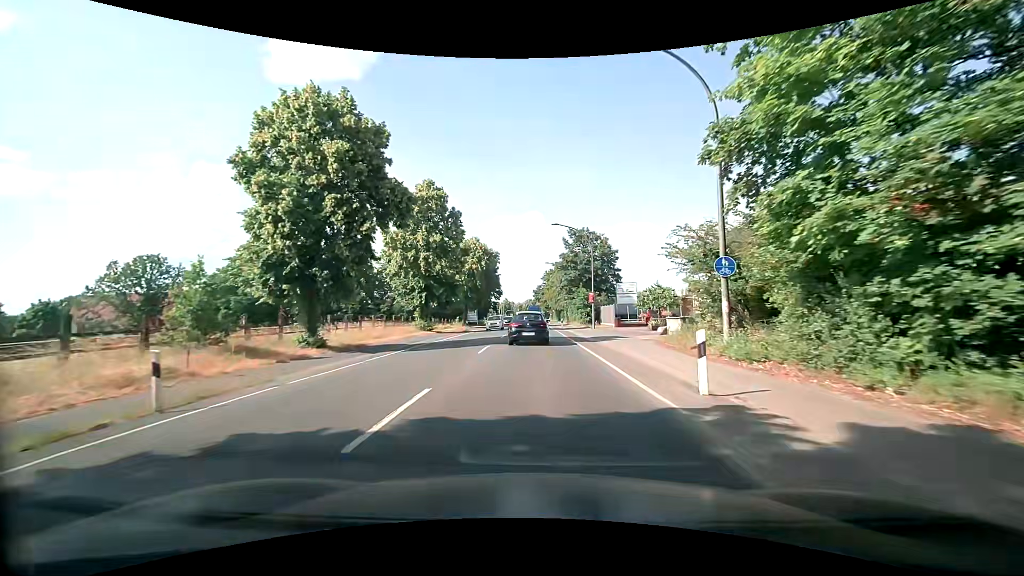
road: primary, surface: asphalt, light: Day
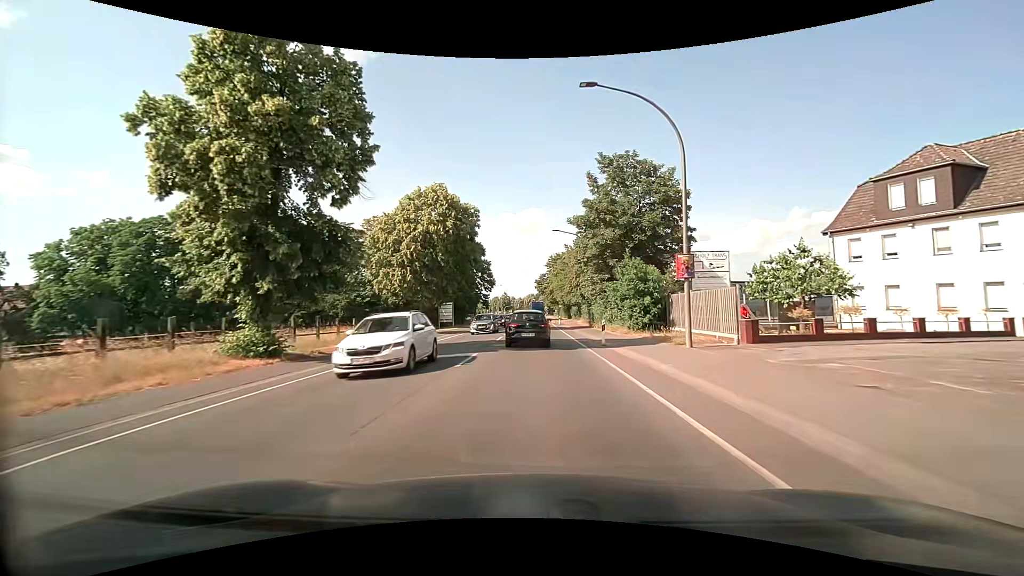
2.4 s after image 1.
(0.0, +29.0) m; 0°
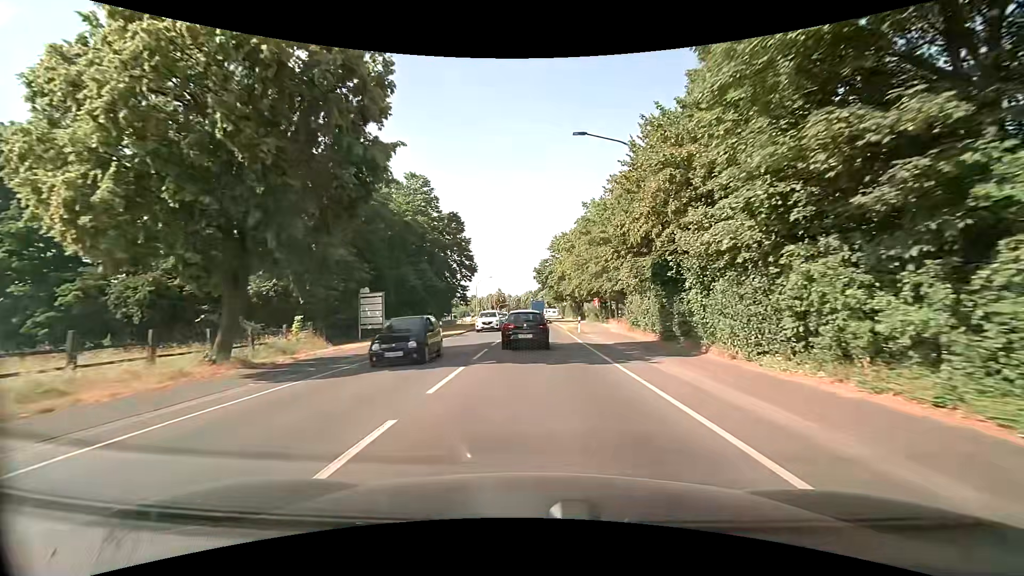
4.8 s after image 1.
(-0.2, +28.3) m; 0°
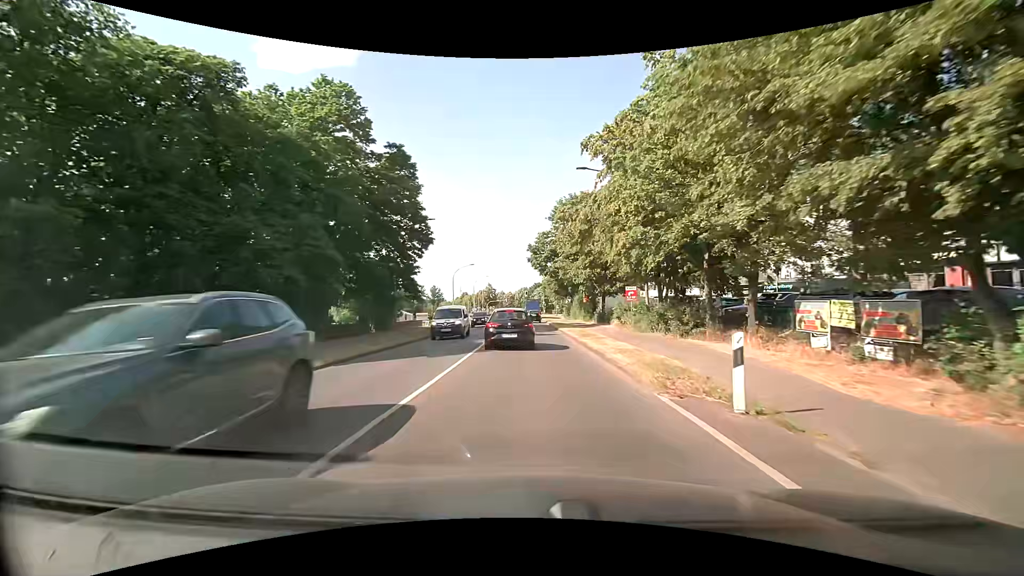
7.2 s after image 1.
(+0.3, +26.8) m; +1°
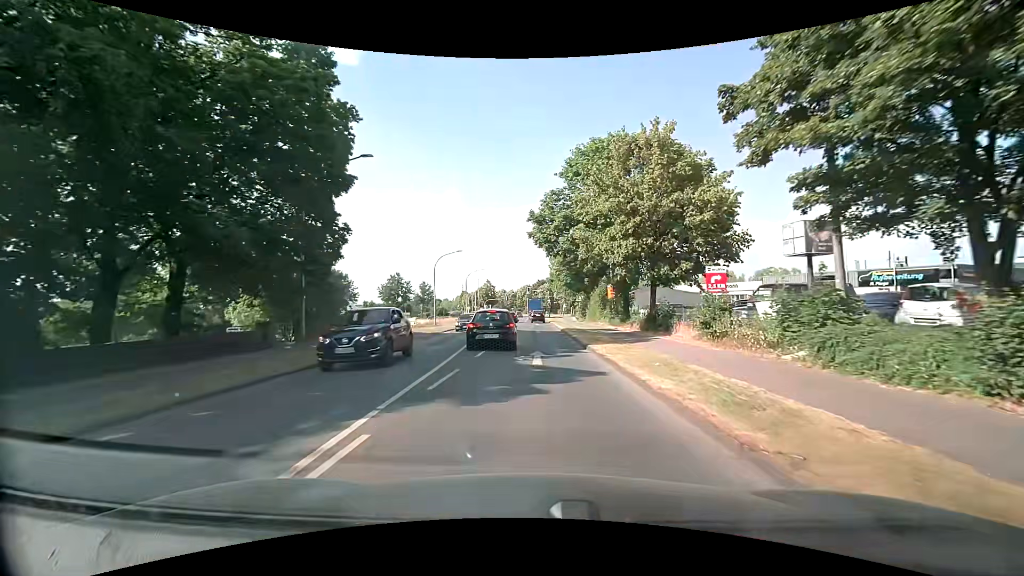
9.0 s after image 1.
(0.0, +18.6) m; 0°
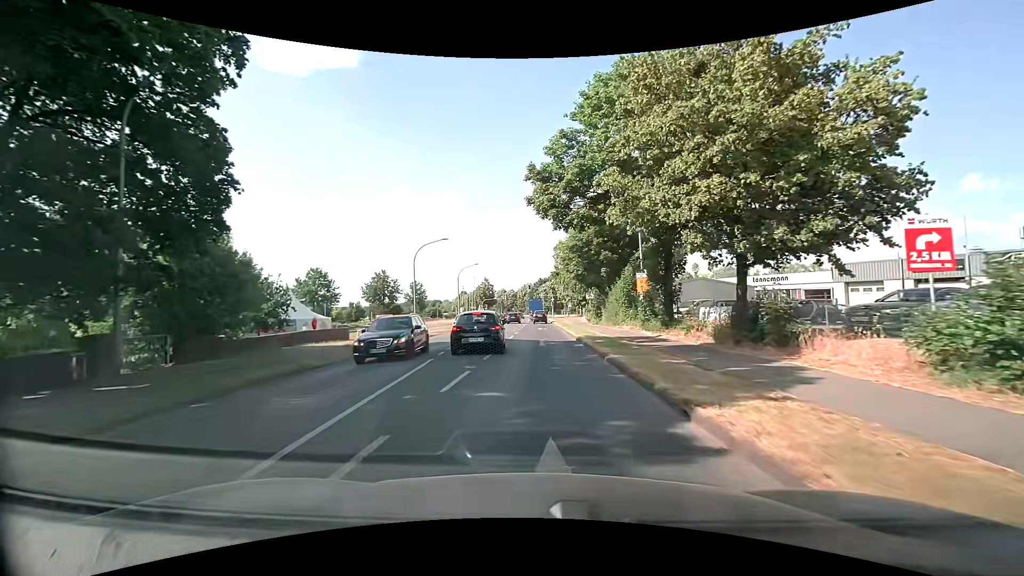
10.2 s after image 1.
(0.0, +12.1) m; 0°
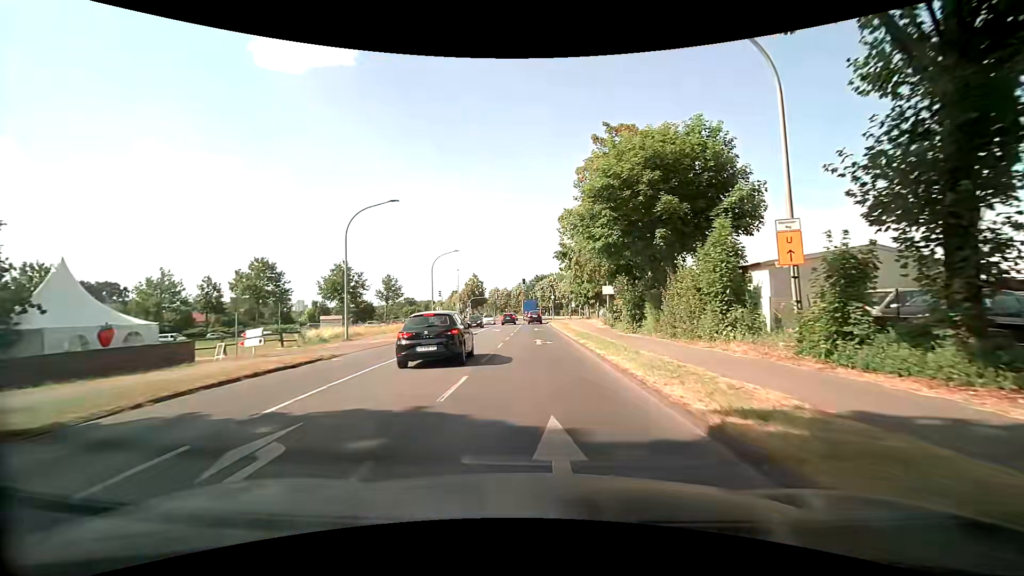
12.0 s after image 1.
(+0.1, +19.2) m; +1°
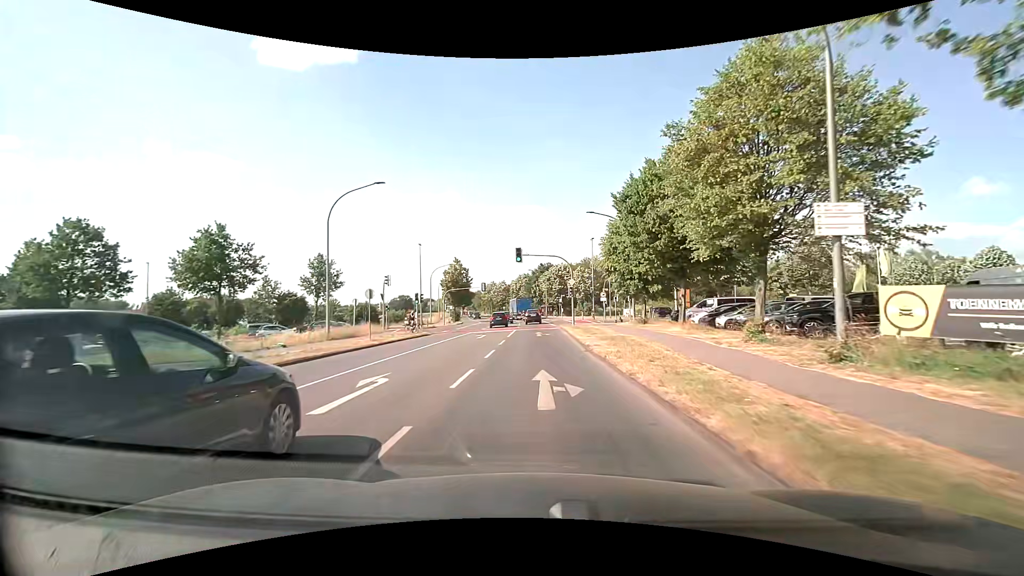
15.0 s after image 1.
(0.0, +35.0) m; 0°
(0, +10) (0, +20) (0, +30) (0, +40) (0, +50) (0, +60) (-1, +70) (-1, +80) (-2, +90) (-3, +100) m
